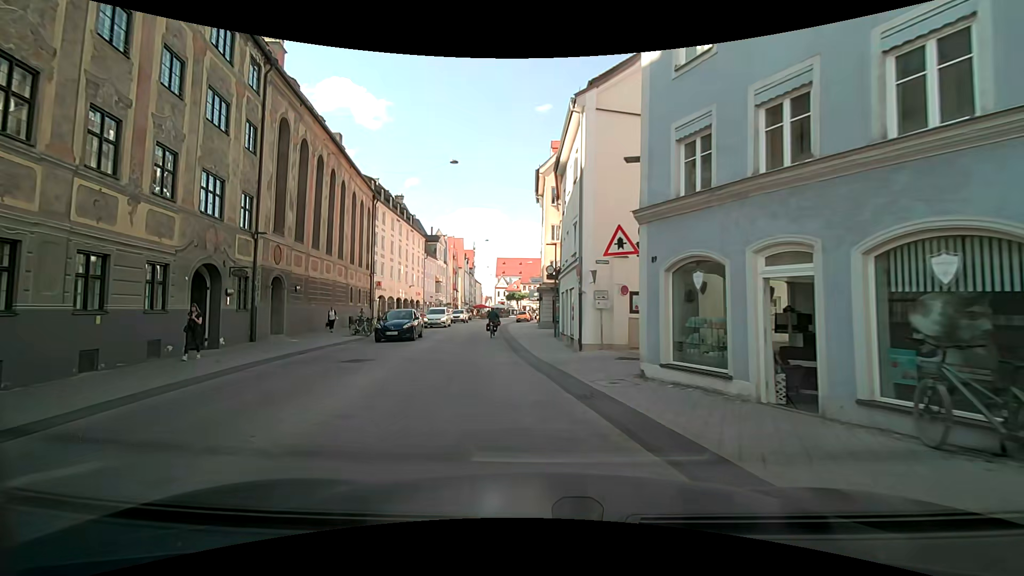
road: secondary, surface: asphalt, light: Day
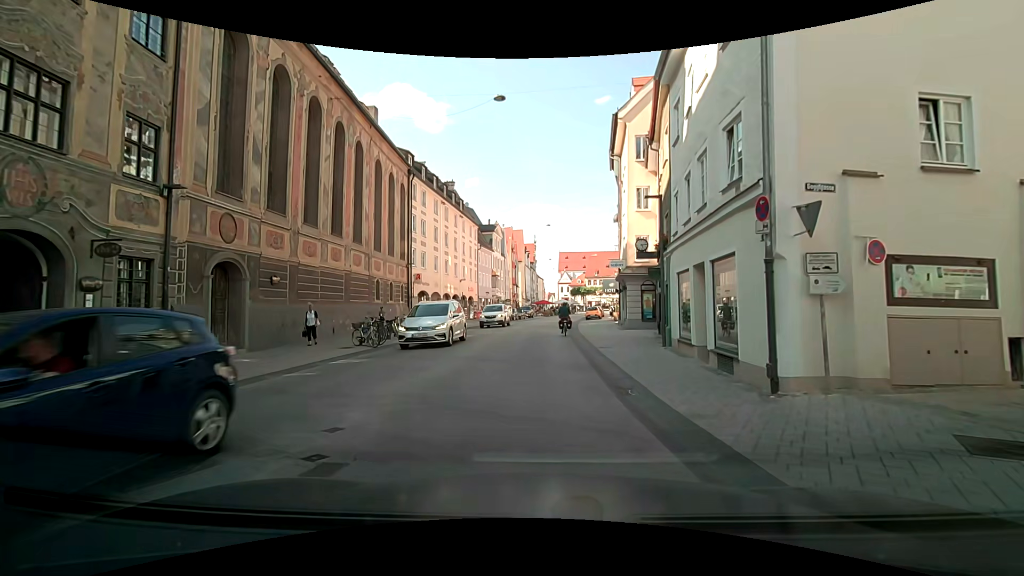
(-0.7, +9.9) m; -7°
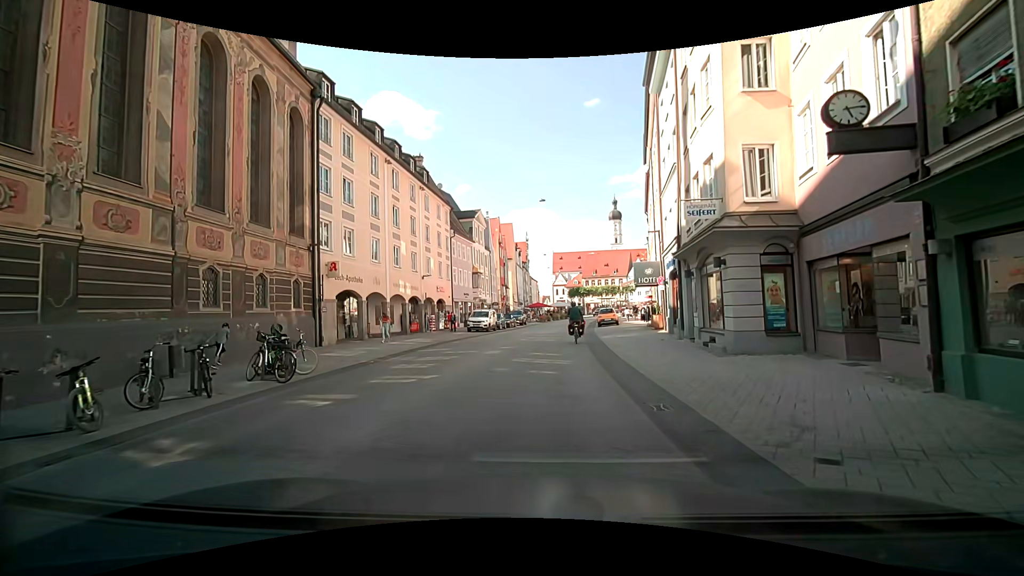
(+0.3, +15.9) m; +1°
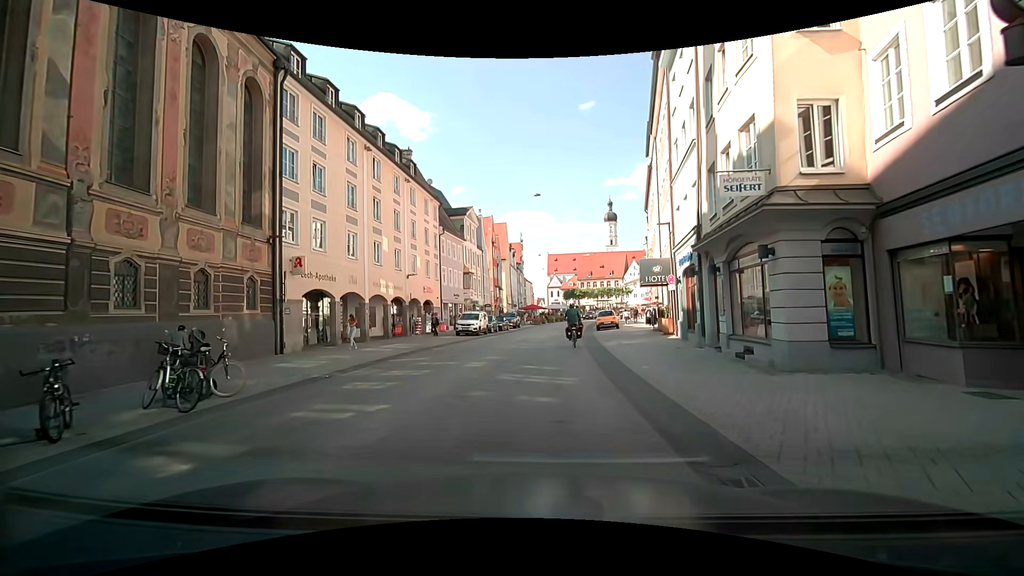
(+0.1, +3.0) m; +1°
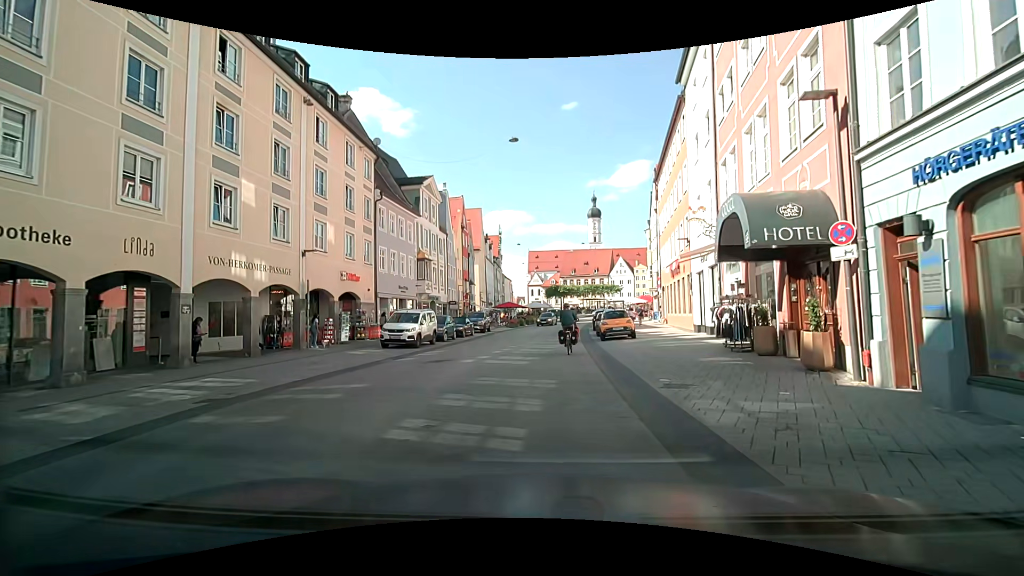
(+0.3, +13.6) m; +2°
(0, +10) (+1, +20) (+2, +30) (+3, +40) (+4, +50) (+6, +60) (+8, +69) (+11, +79) (+14, +88) (+18, +98) m
